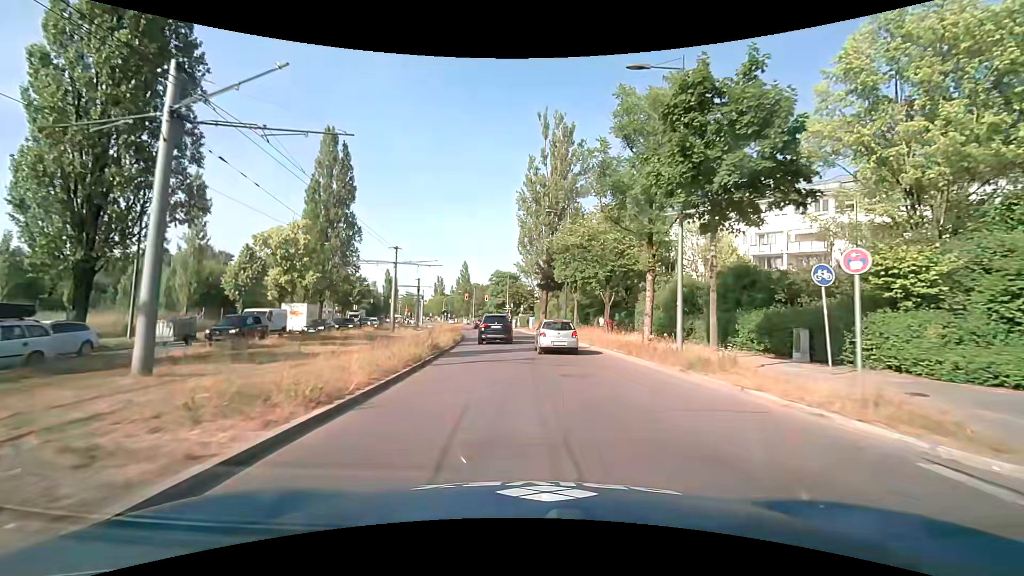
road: secondary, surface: asphalt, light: Day
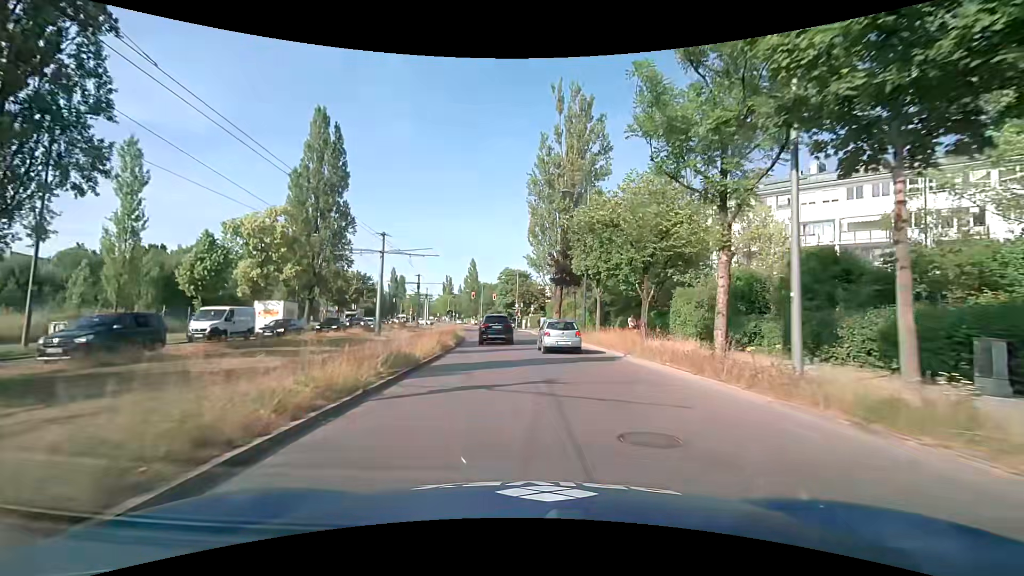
(-0.1, +6.6) m; -1°
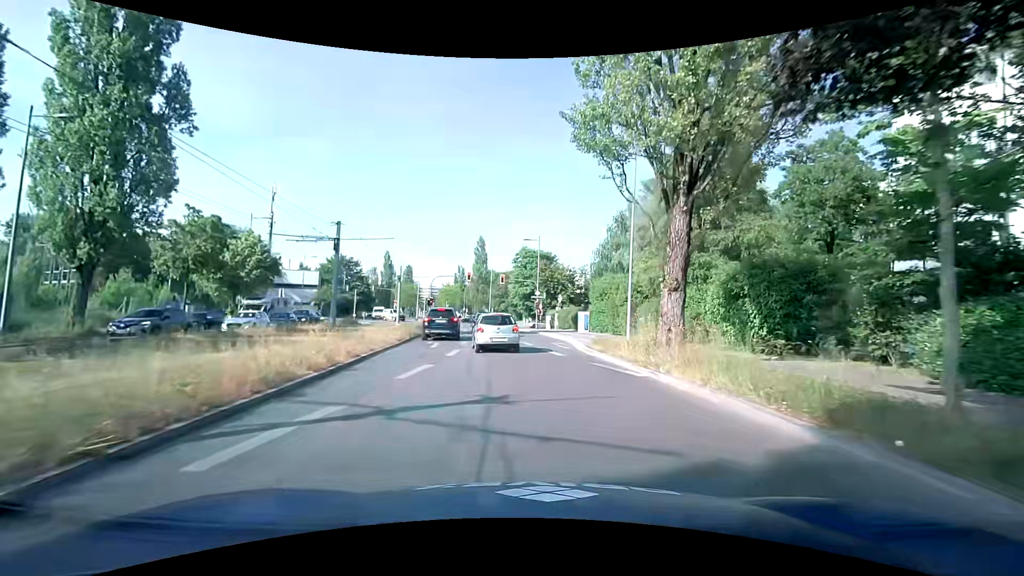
(-0.7, +32.1) m; -3°
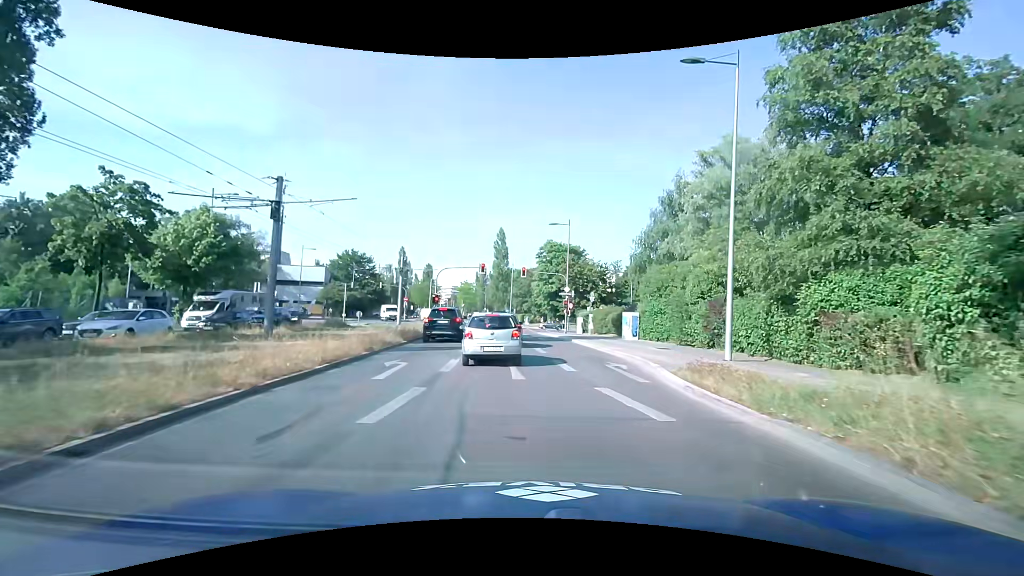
(-0.1, +10.1) m; -2°
